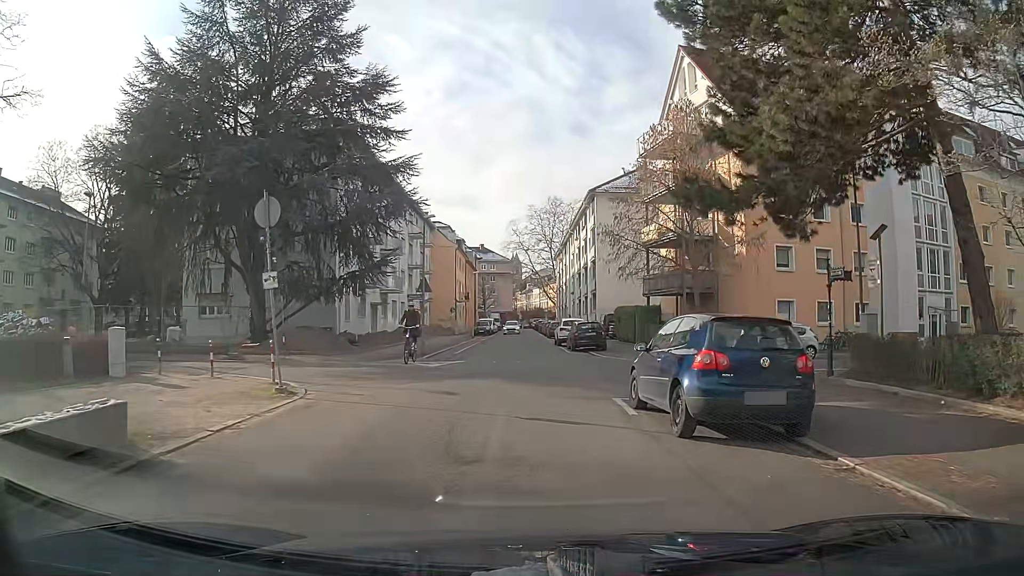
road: residential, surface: asphalt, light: Day
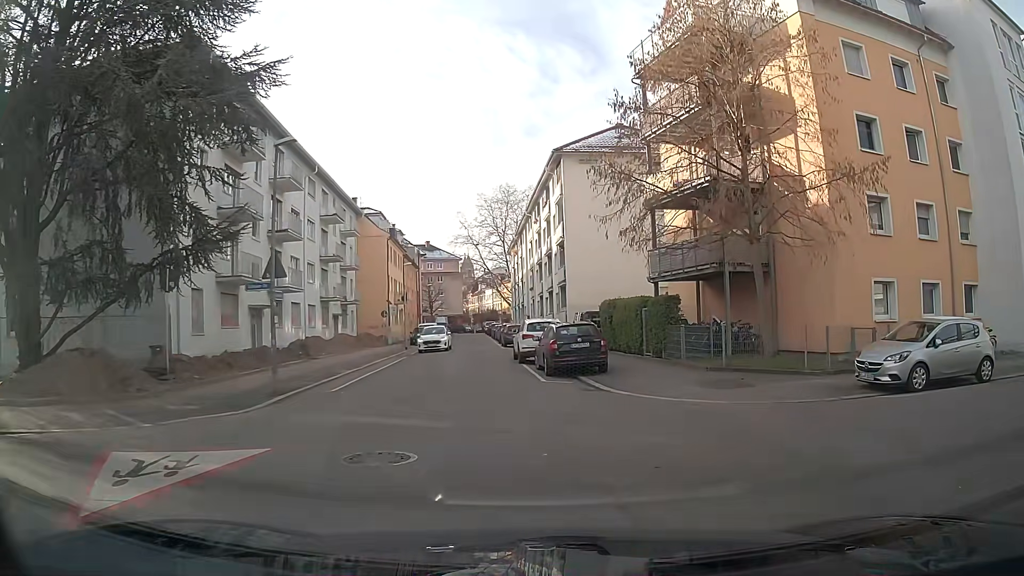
(-0.1, +14.2) m; +4°
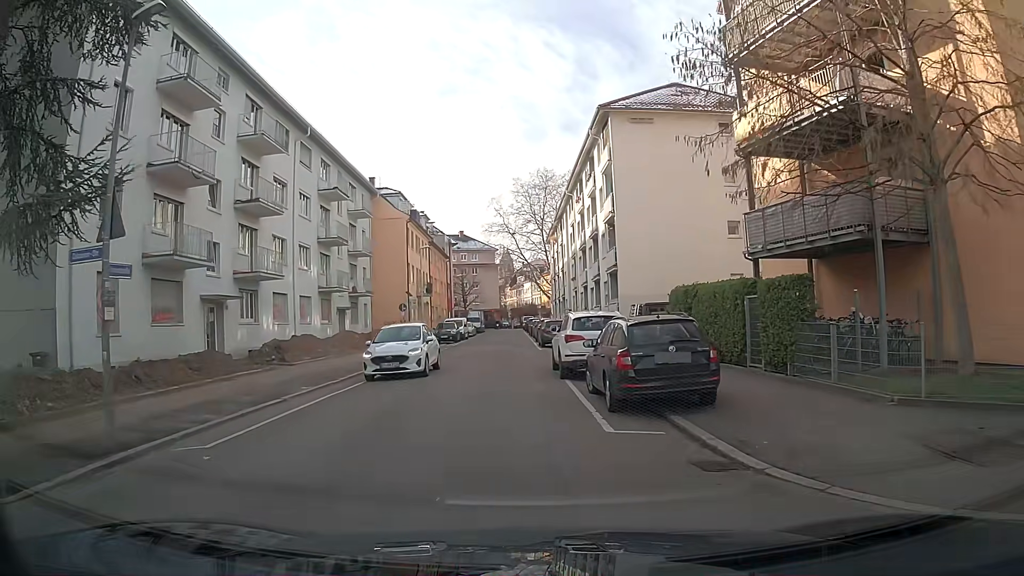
(-0.3, +8.4) m; -5°
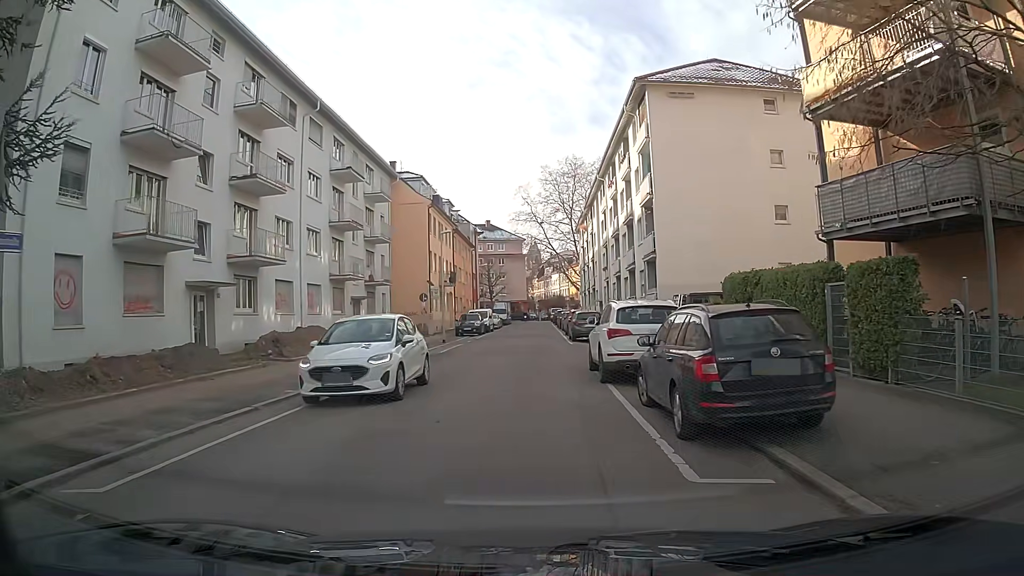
(0.0, +3.2) m; -1°
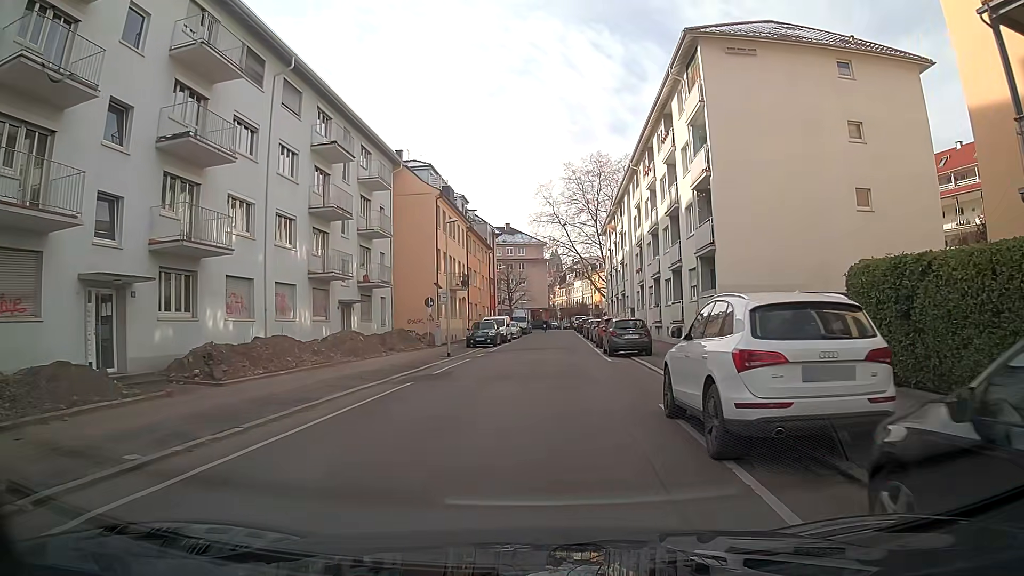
(-0.1, +7.0) m; 0°
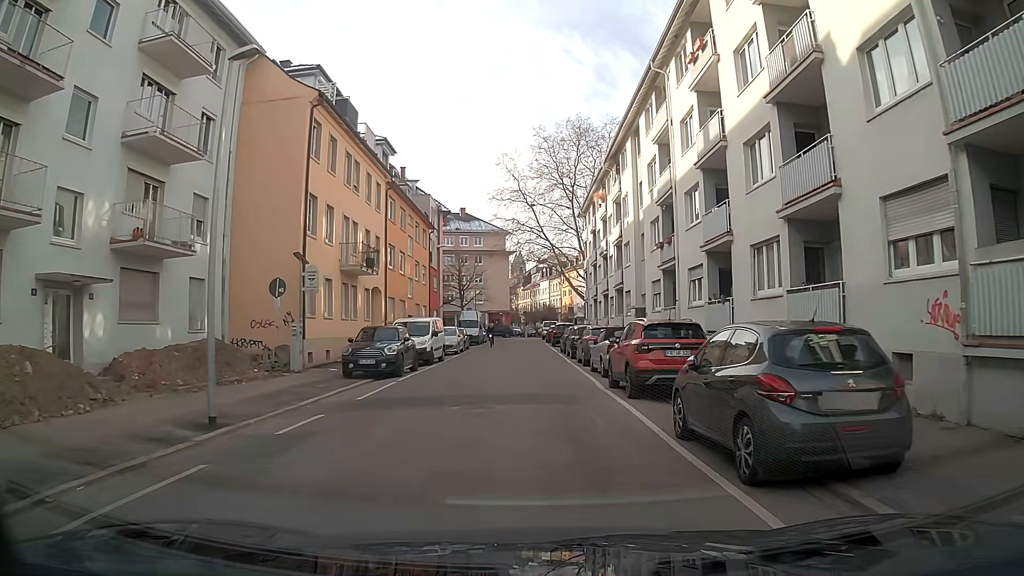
(+0.5, +20.4) m; +1°
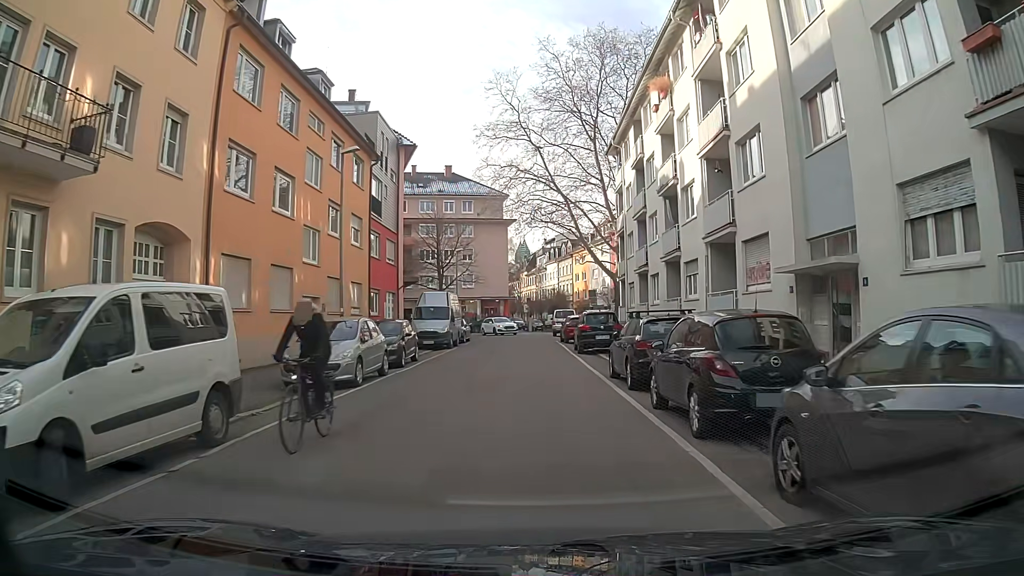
(-0.2, +22.1) m; -1°
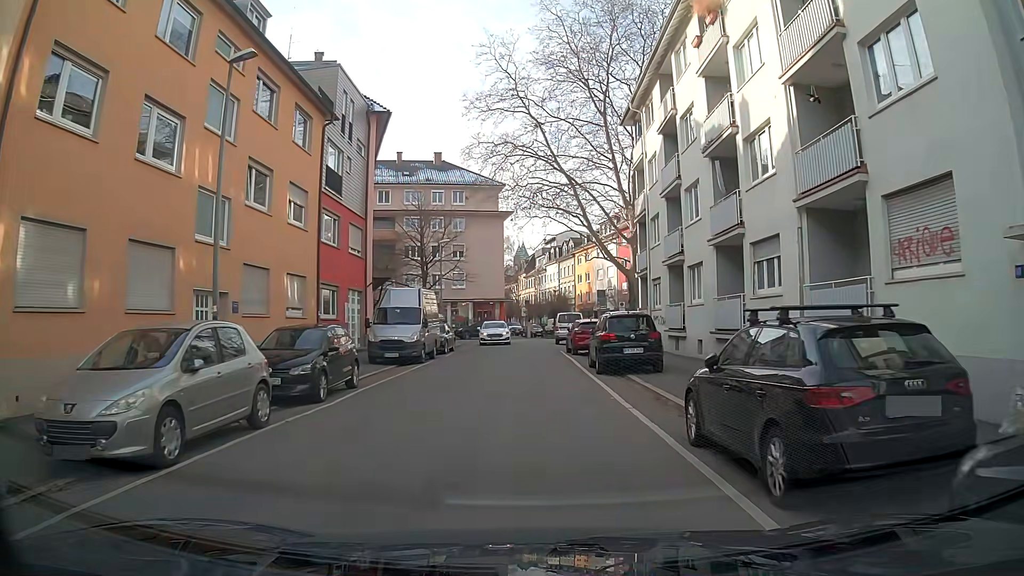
(-0.2, +8.0) m; -1°
